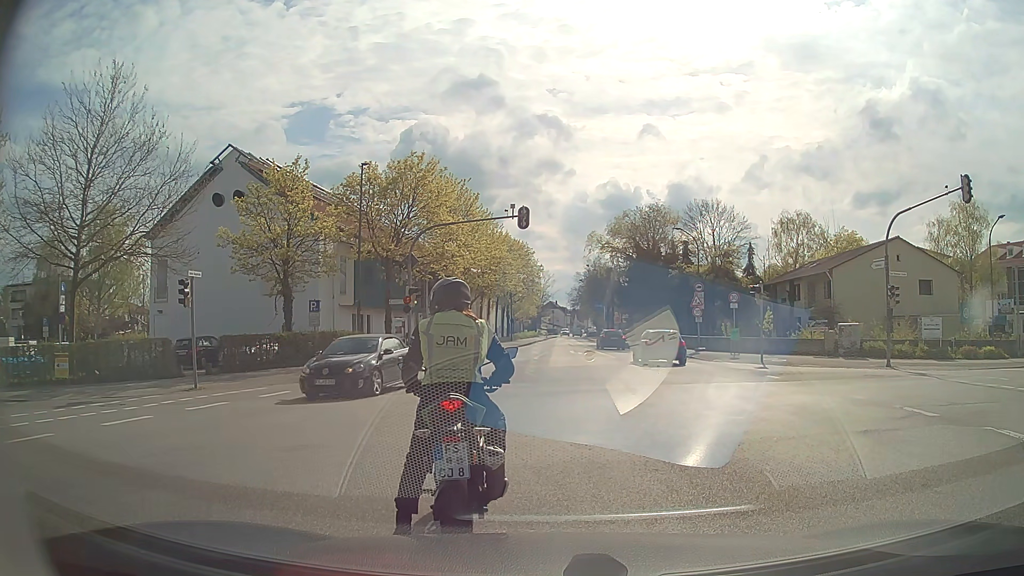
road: secondary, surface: asphalt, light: Day
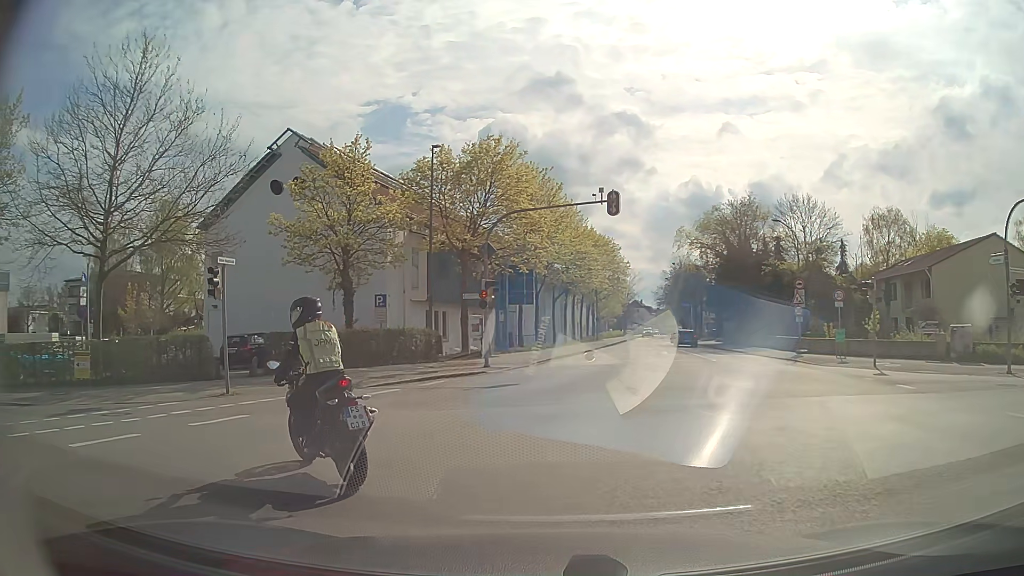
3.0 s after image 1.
(-0.2, +3.5) m; -6°
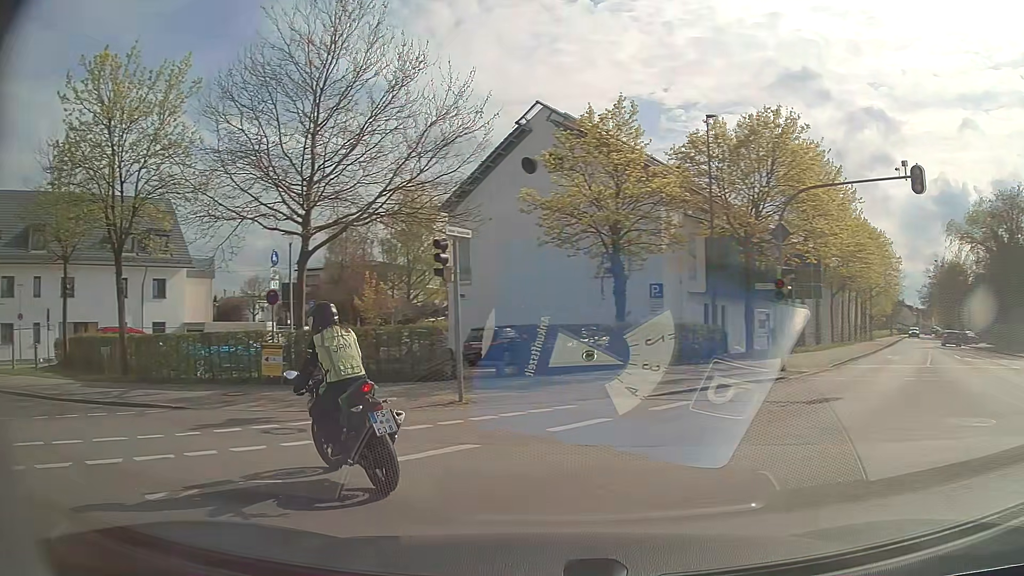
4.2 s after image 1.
(-0.8, +4.2) m; -22°
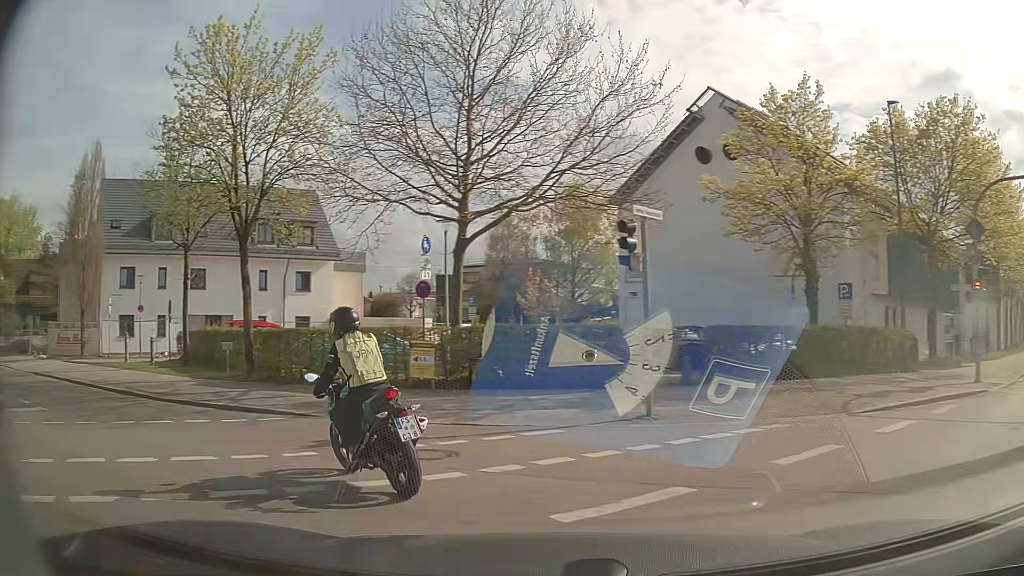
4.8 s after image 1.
(-0.3, +2.3) m; -13°
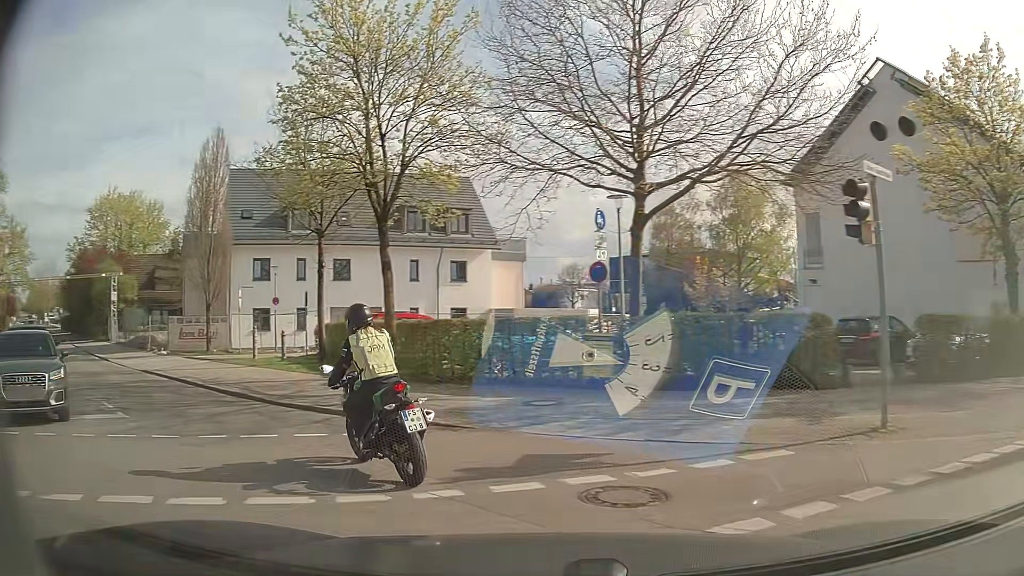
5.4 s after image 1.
(-0.3, +2.6) m; -15°
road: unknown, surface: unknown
